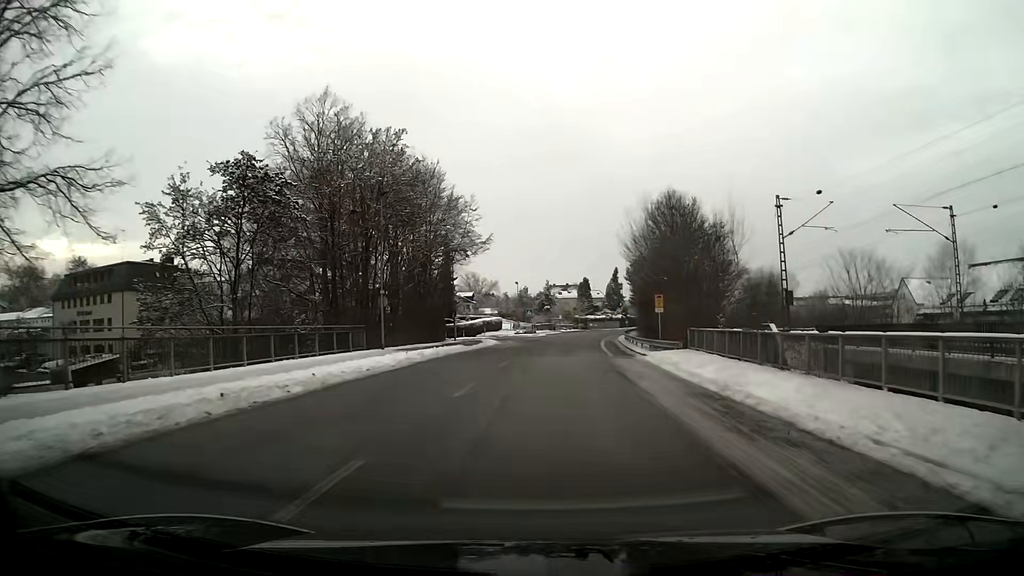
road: unclassified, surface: asphalt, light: Day
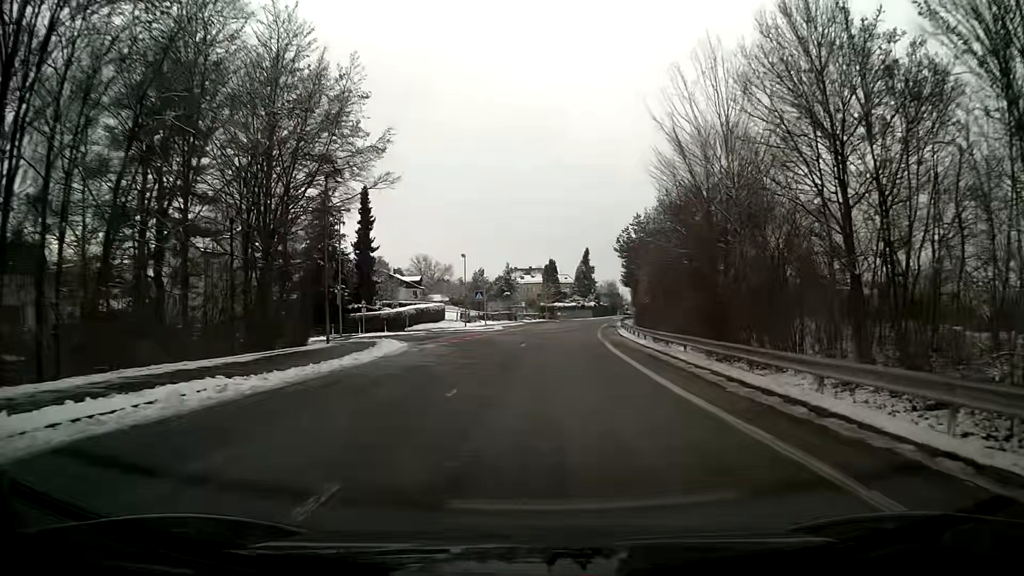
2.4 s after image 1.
(+0.6, +28.3) m; +3°
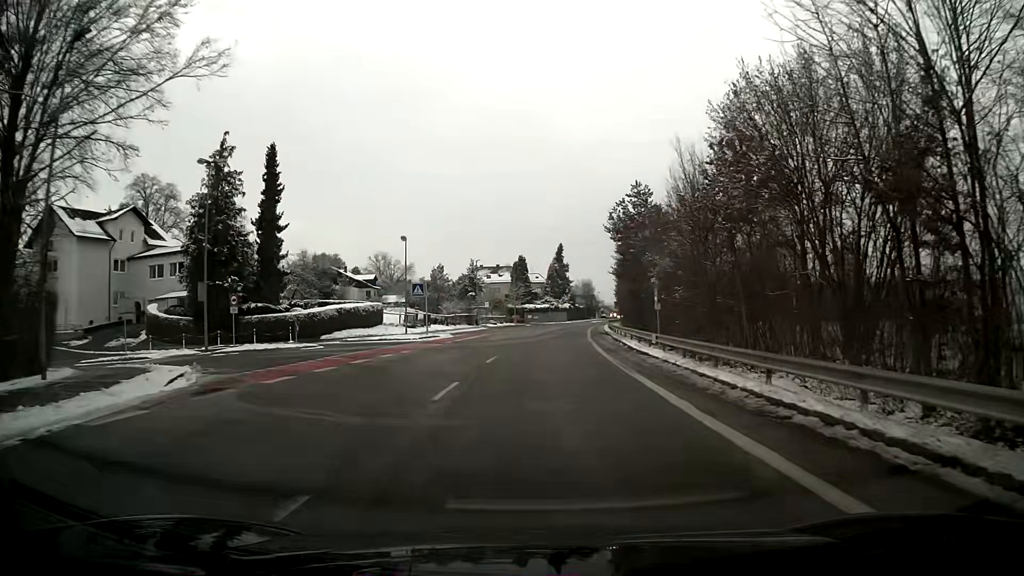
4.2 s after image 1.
(+0.4, +18.5) m; +3°
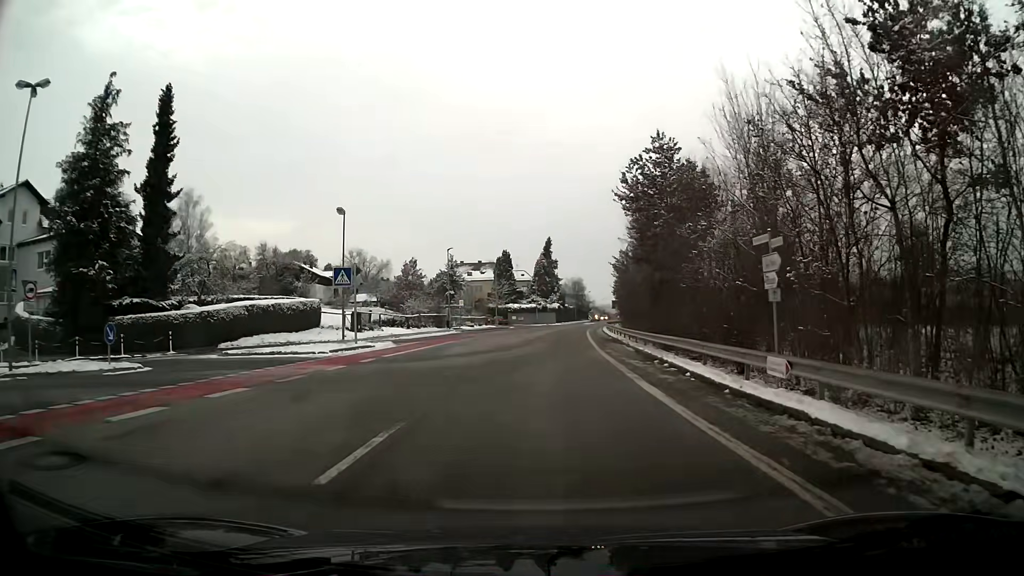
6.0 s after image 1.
(+0.1, +14.7) m; +1°
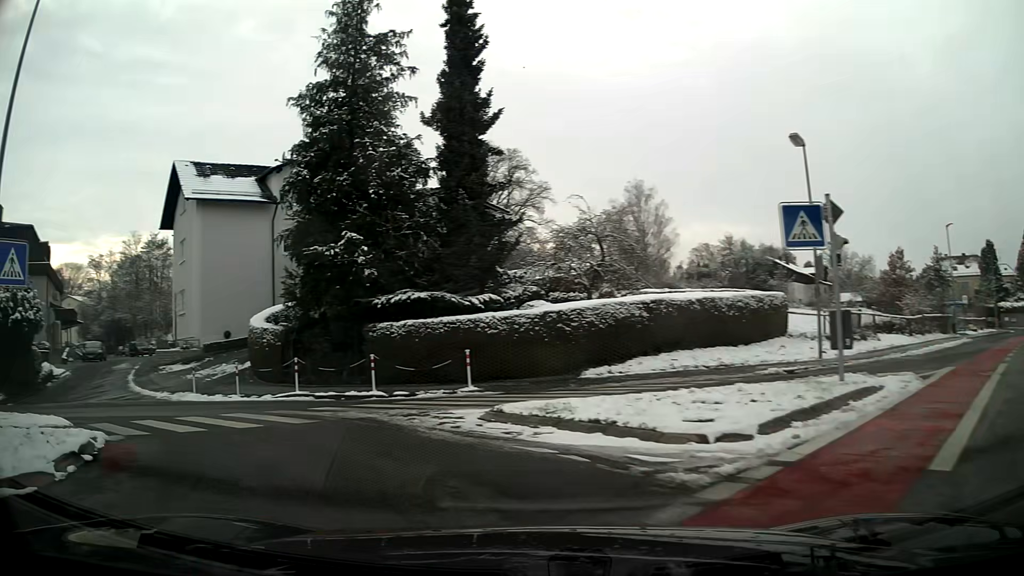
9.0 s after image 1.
(-4.2, +16.5) m; -45°
(-3, +9) (-10, +17) (-16, +25) (-21, +33) (-25, +43) (-29, +52) (-36, +59) (-42, +67) (-49, +74) (-55, +82) m
